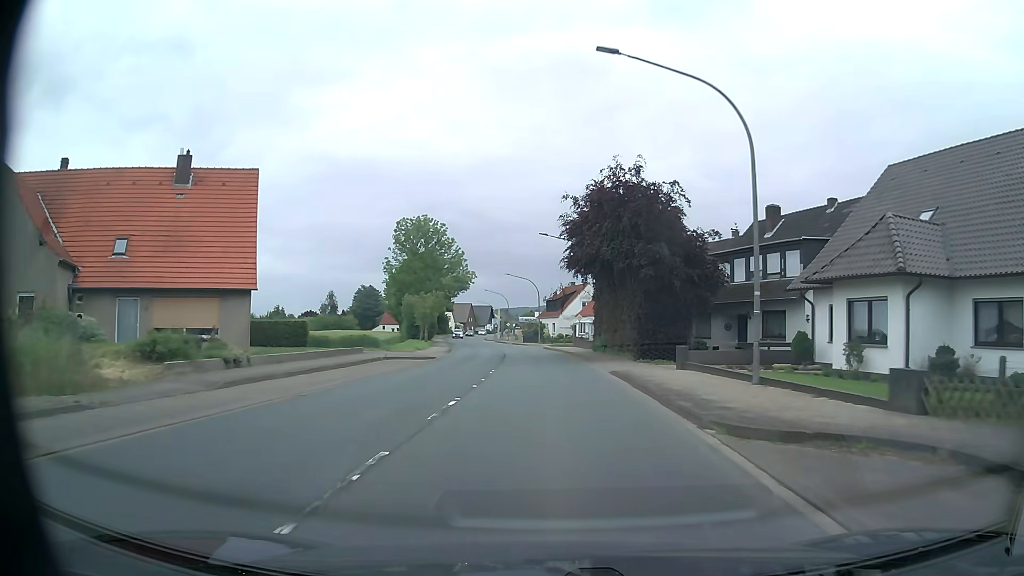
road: primary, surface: asphalt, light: Day
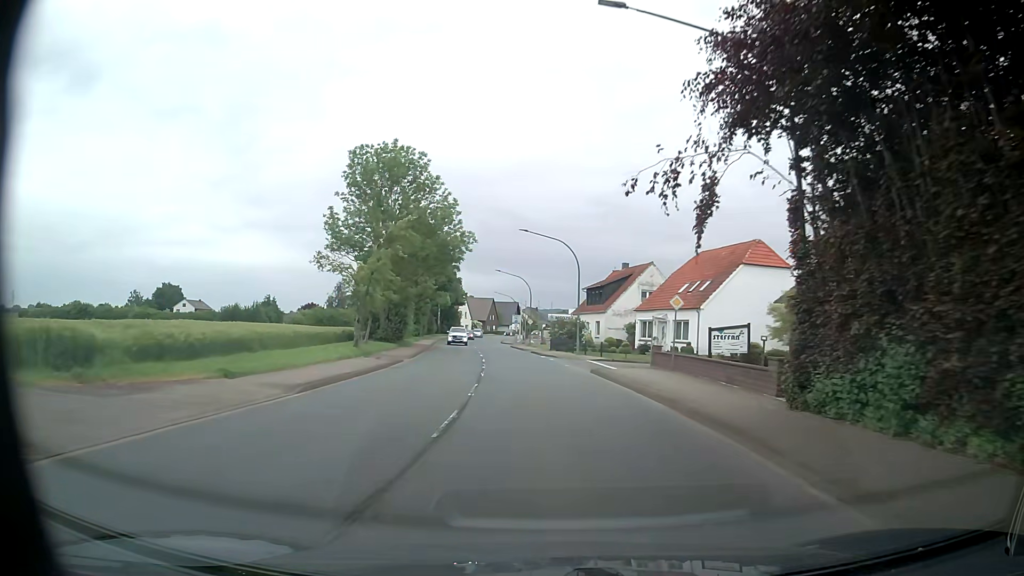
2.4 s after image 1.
(-0.8, +32.5) m; -3°
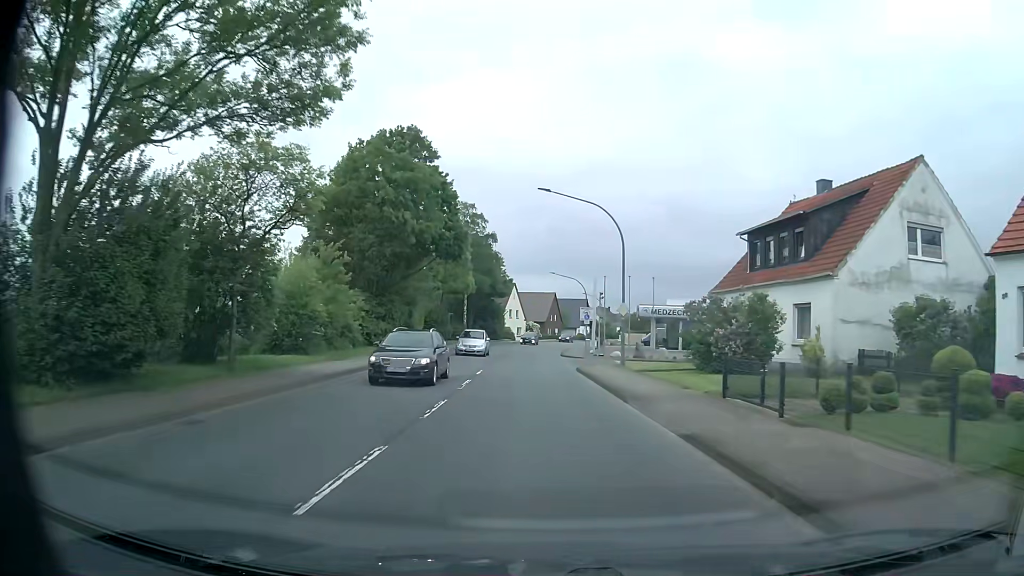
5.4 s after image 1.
(-1.9, +40.5) m; -6°
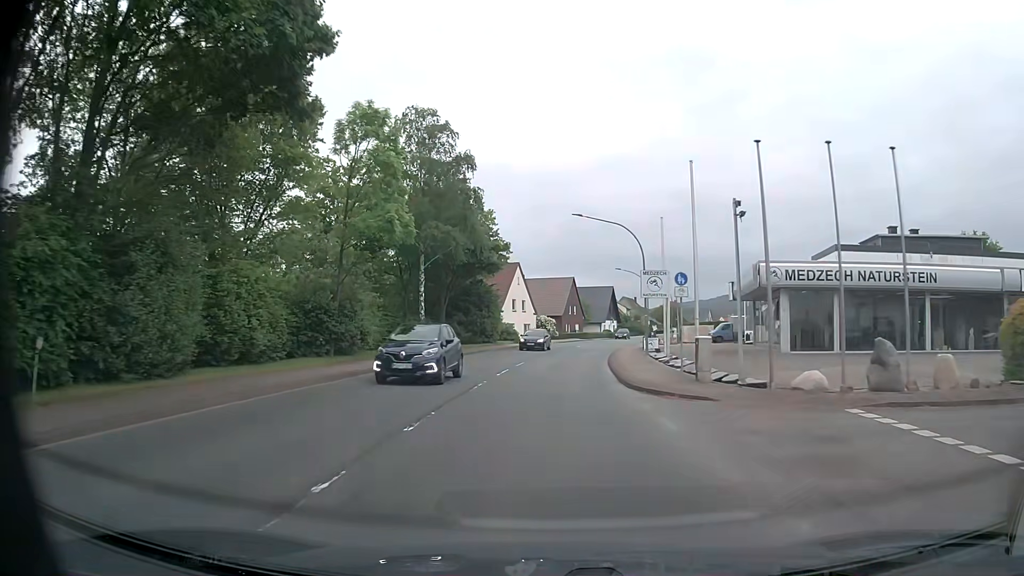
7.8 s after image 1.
(-0.3, +32.4) m; -1°
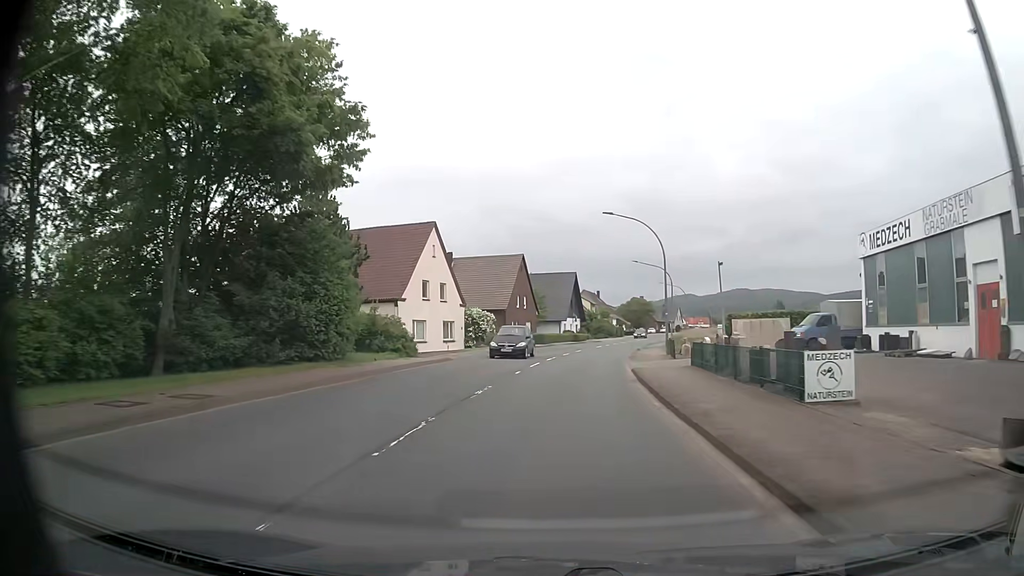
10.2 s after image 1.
(+1.1, +32.2) m; +5°
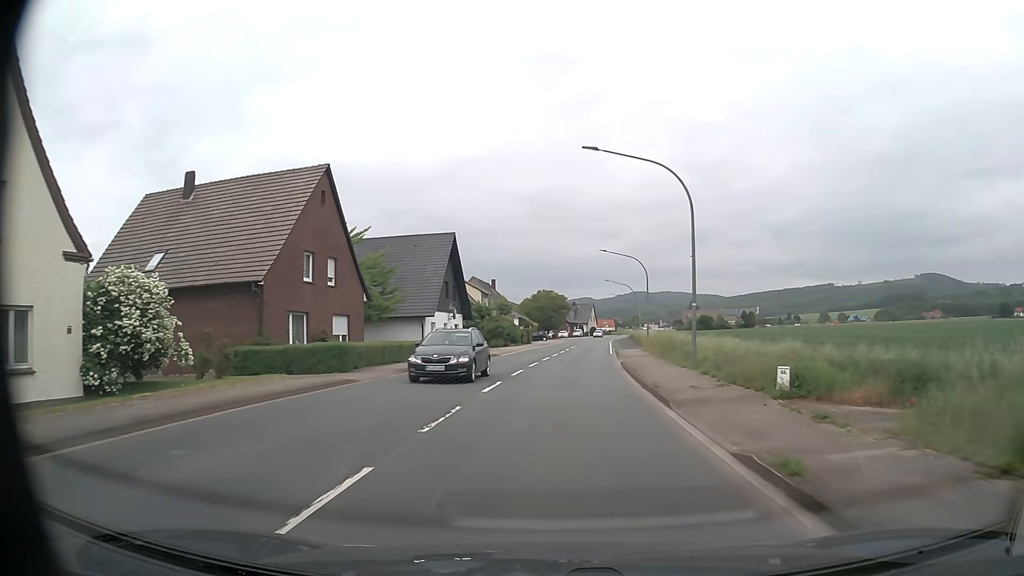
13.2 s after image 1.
(+2.7, +40.1) m; +9°
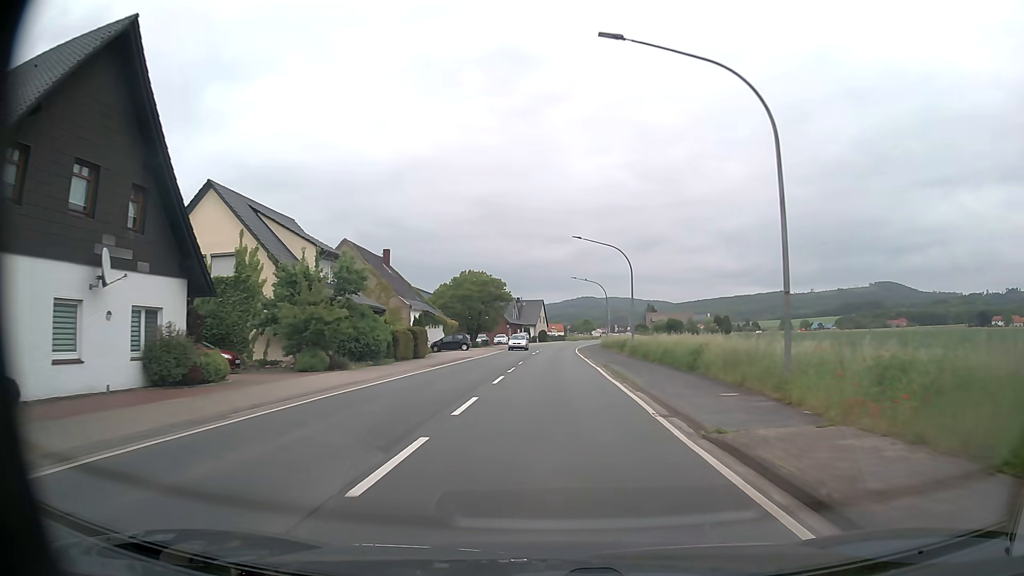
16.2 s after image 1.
(+1.9, +40.2) m; +4°
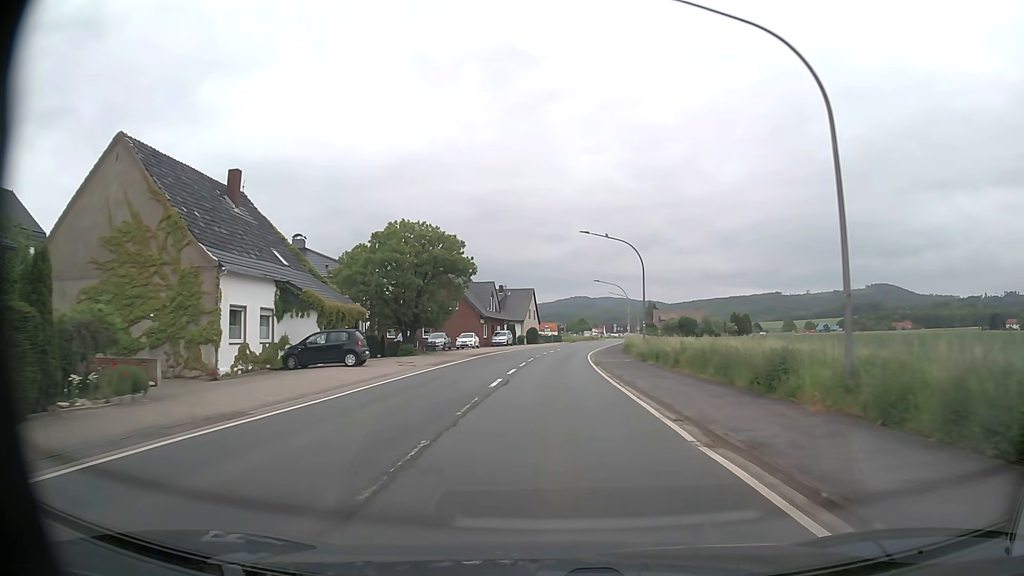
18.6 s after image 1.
(+0.2, +32.2) m; +1°
(0, +10) (0, +20) (0, +30) (+1, +40) (+2, +50) (+2, +60) (+4, +70) (+5, +80) (+6, +90) (+8, +100) m
